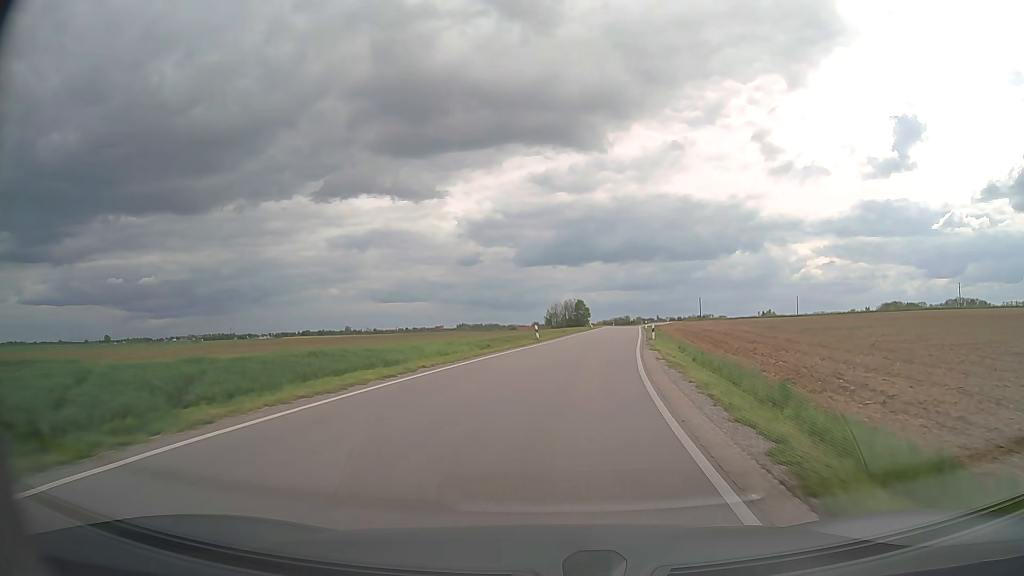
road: secondary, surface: asphalt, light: Day
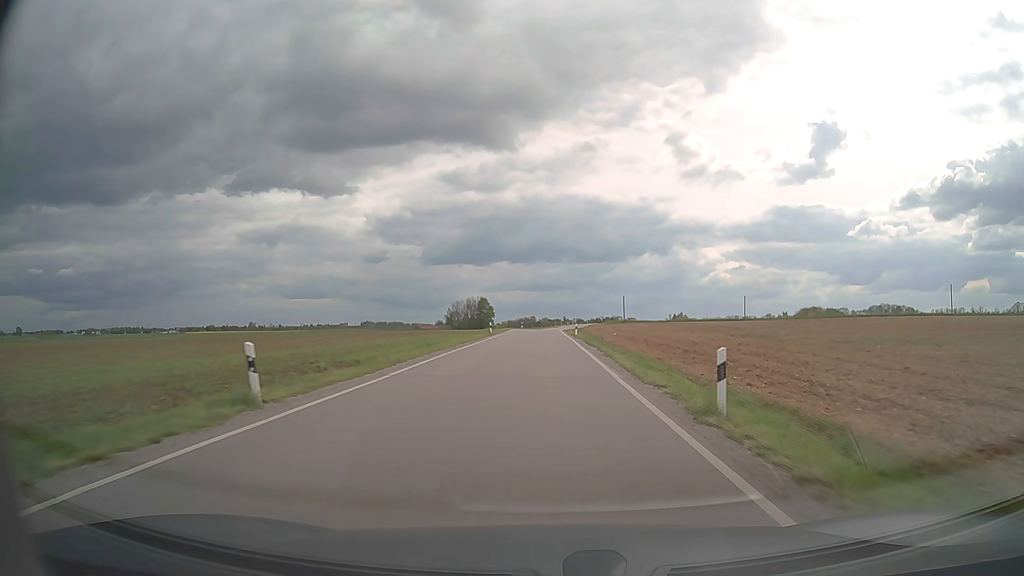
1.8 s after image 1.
(+2.4, +30.5) m; +8°
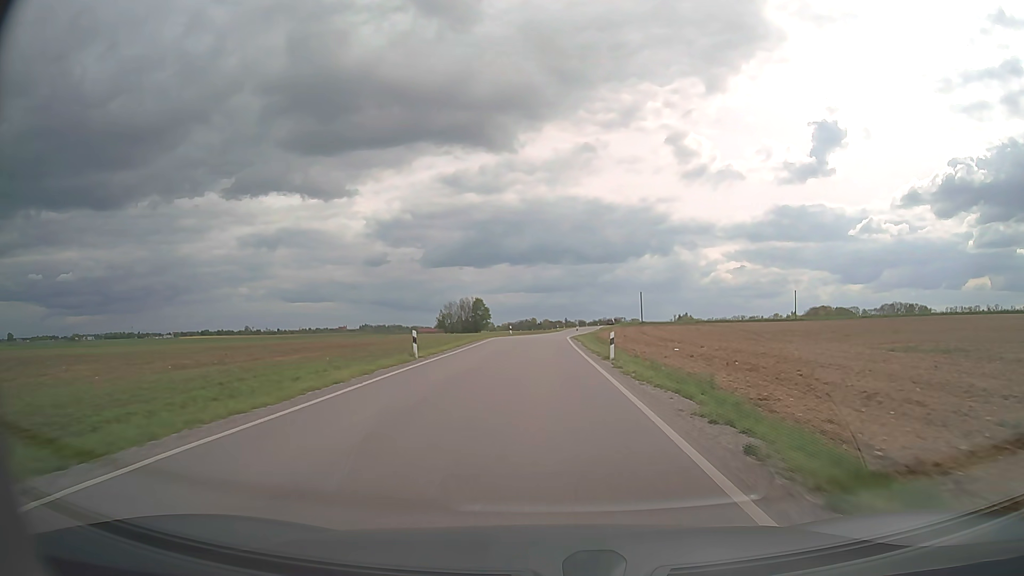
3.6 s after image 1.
(+0.1, +30.9) m; 0°
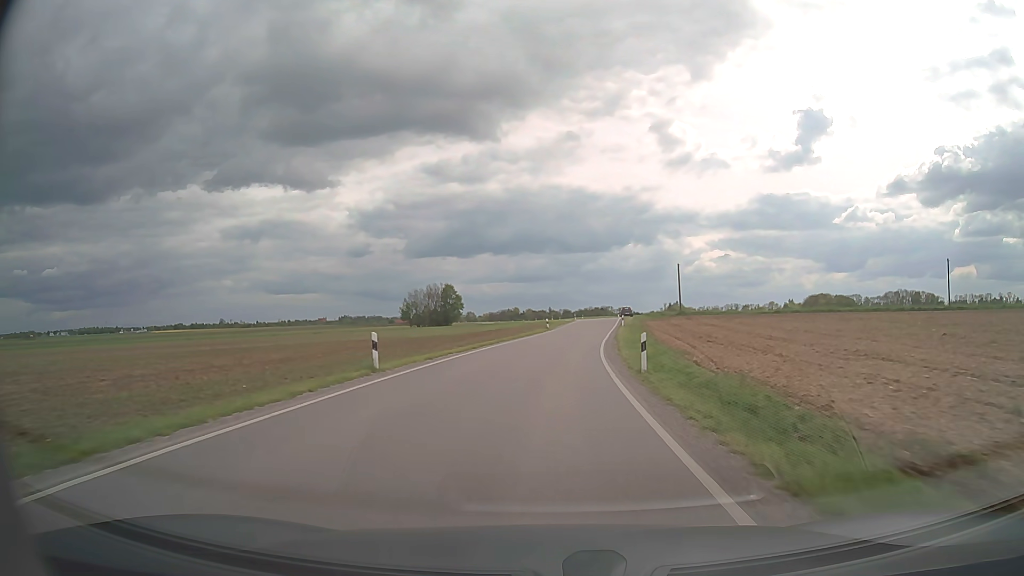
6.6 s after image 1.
(+0.3, +52.1) m; +2°
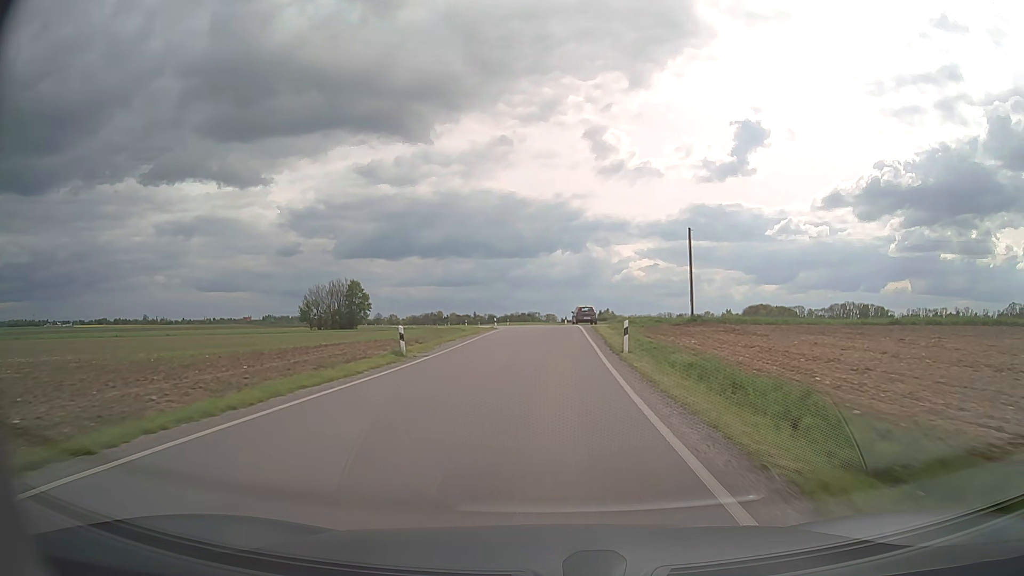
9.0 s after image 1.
(+1.9, +40.6) m; +6°
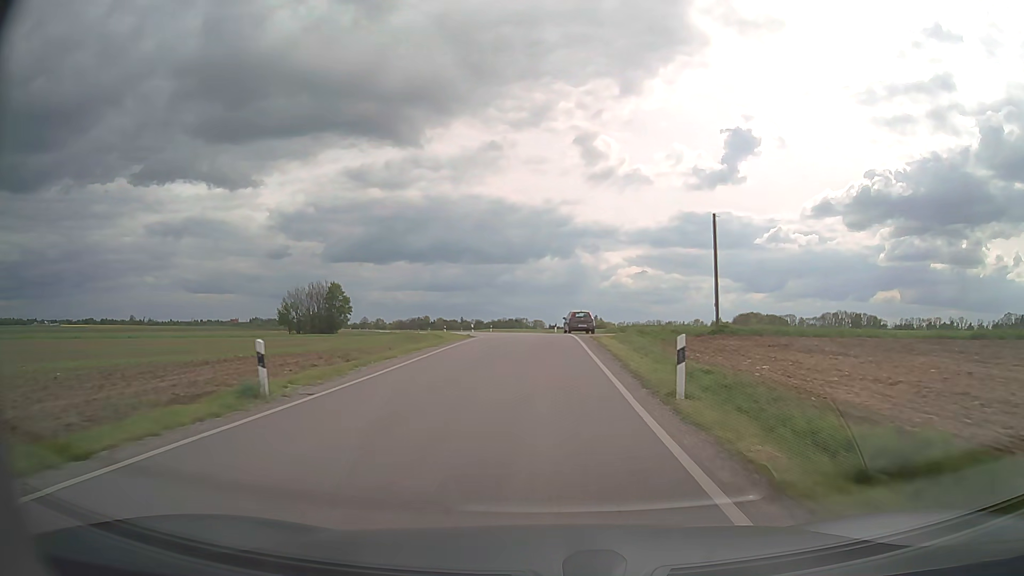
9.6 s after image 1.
(+0.1, +9.9) m; +1°
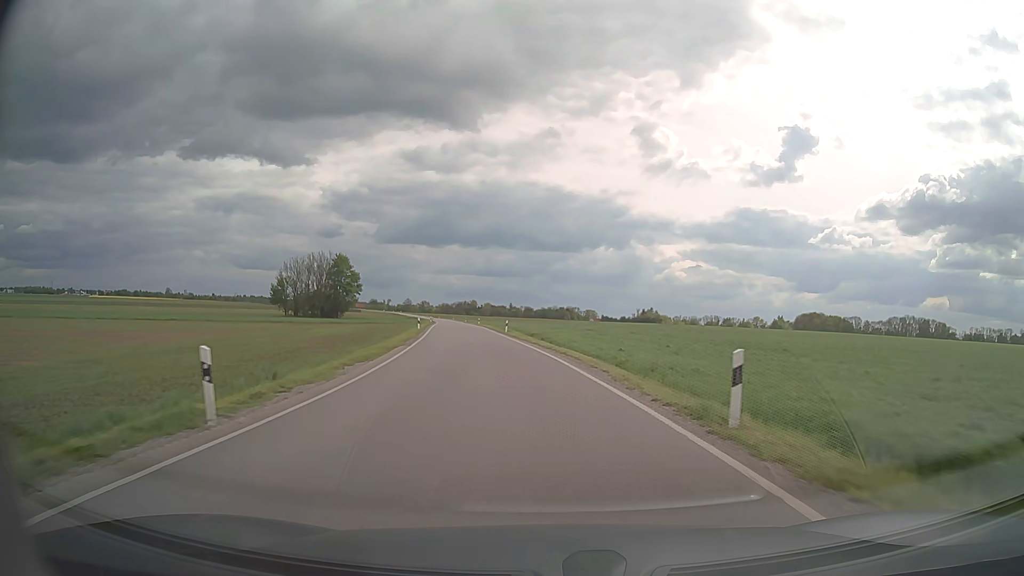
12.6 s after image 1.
(-0.8, +46.8) m; -4°
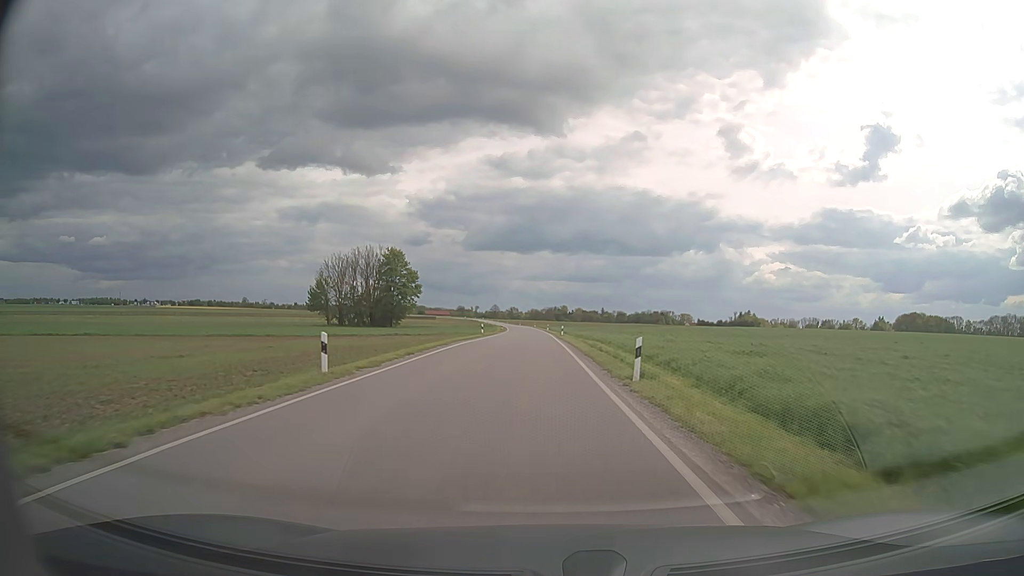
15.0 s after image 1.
(-2.9, +38.0) m; -8°
(0, +10) (0, +20) (0, +30) (-1, +40) (-1, +50) (-1, +60) (-1, +70) (-1, +80) (-1, +90) (-2, +100) m
